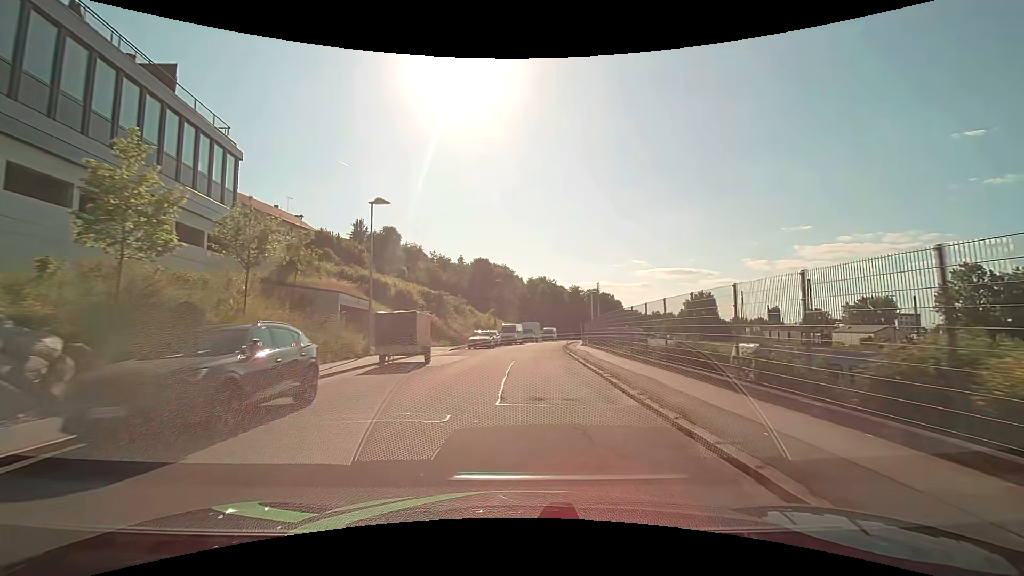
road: residential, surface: asphalt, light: Day
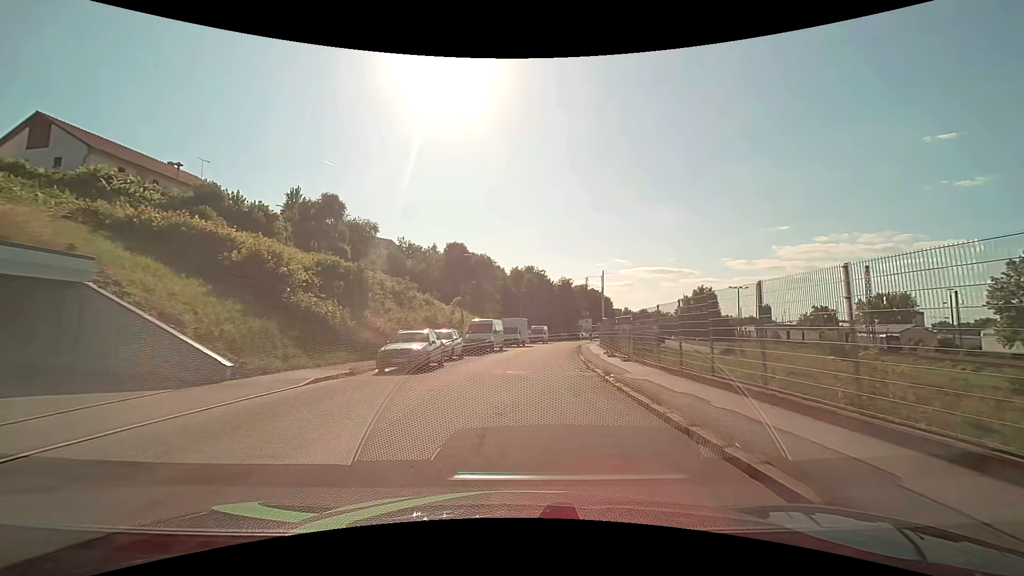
(+0.2, +21.5) m; +1°
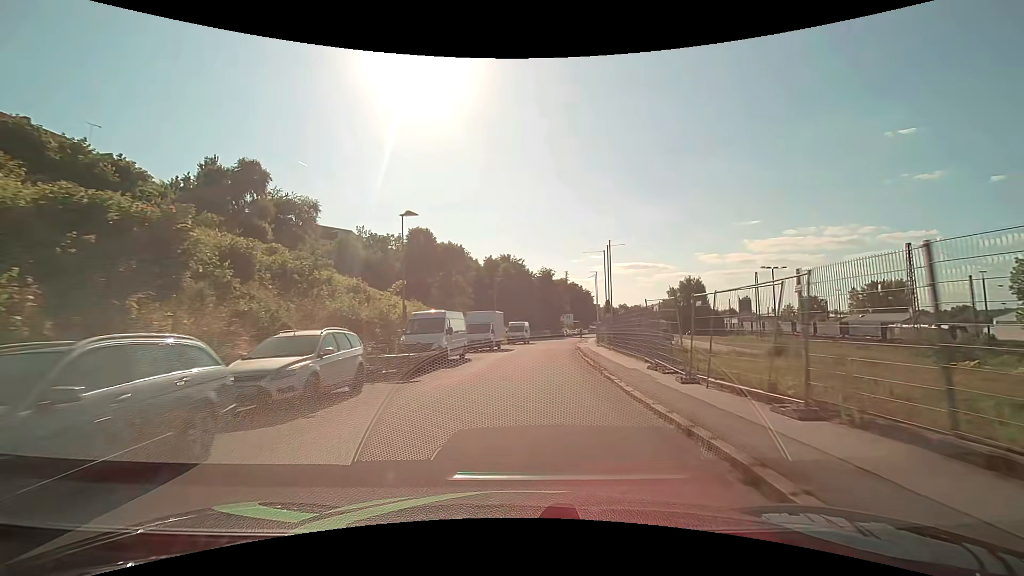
(+0.4, +14.3) m; +3°
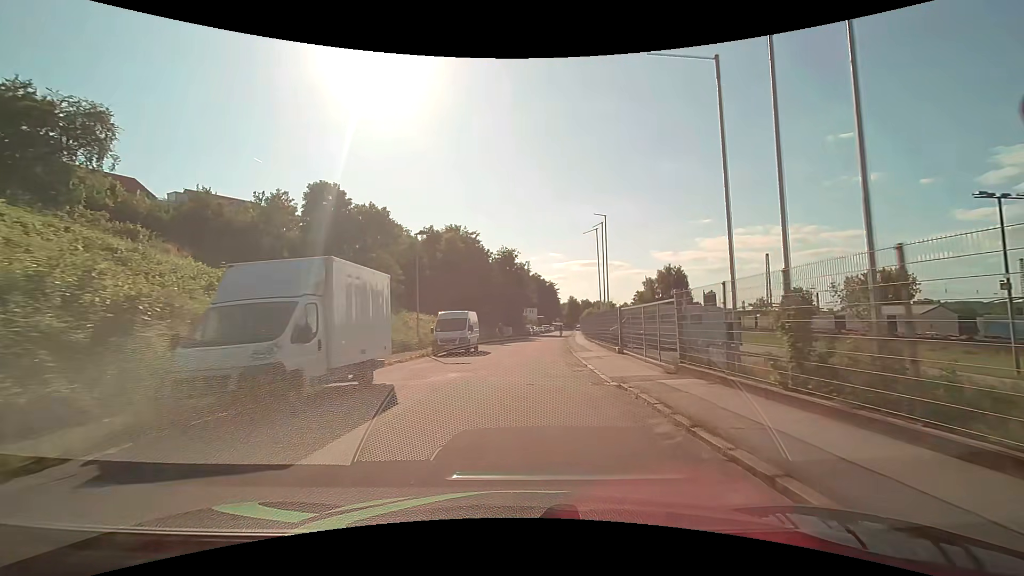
(+1.0, +27.0) m; +4°
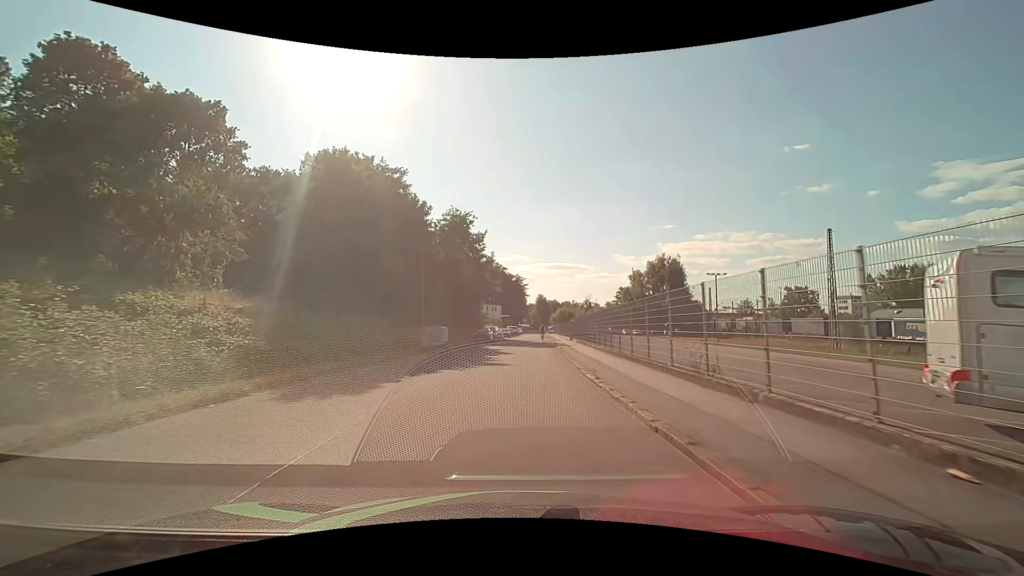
(+1.2, +31.0) m; +4°
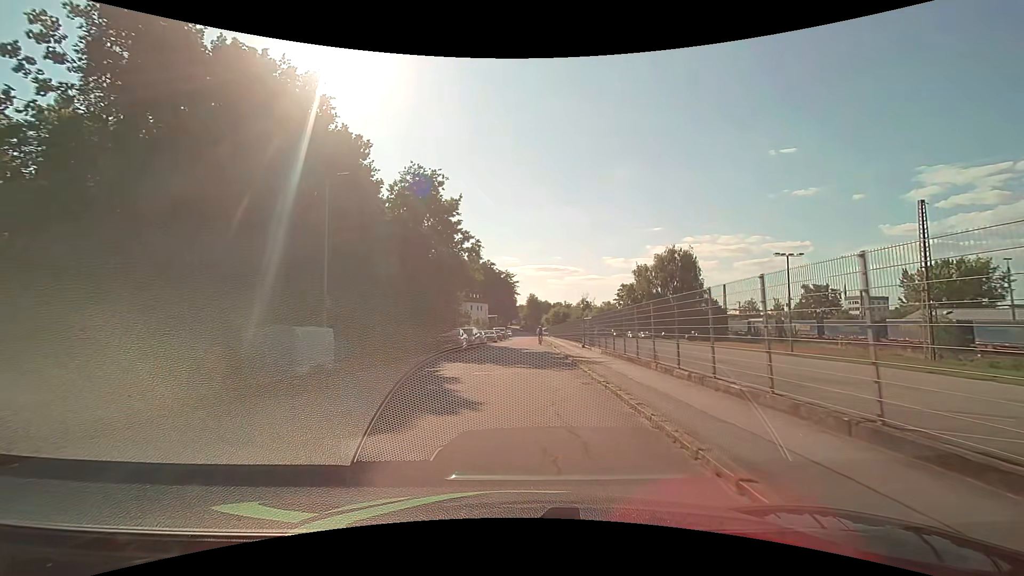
(+0.2, +17.5) m; +1°
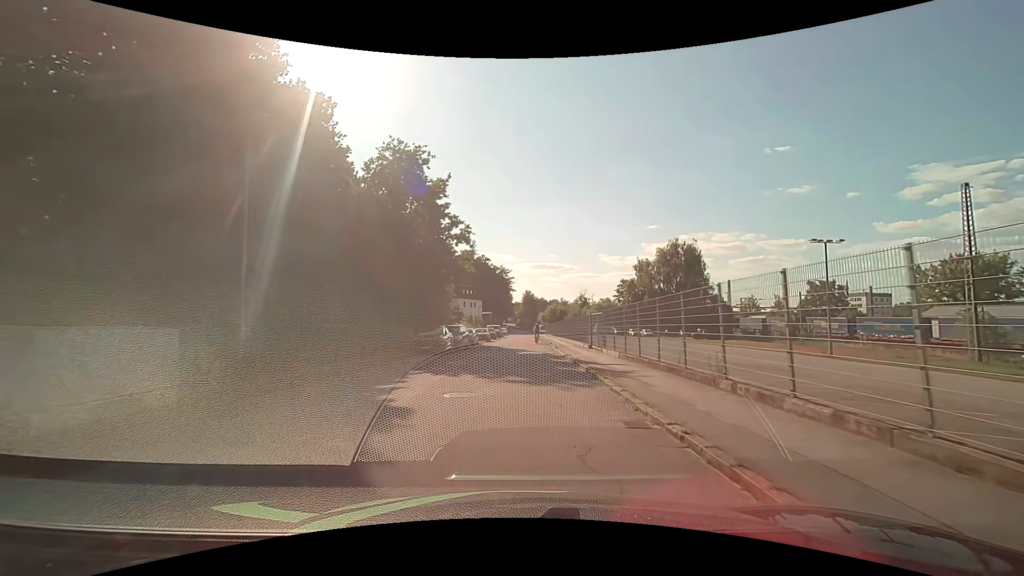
(0.0, +5.6) m; +1°
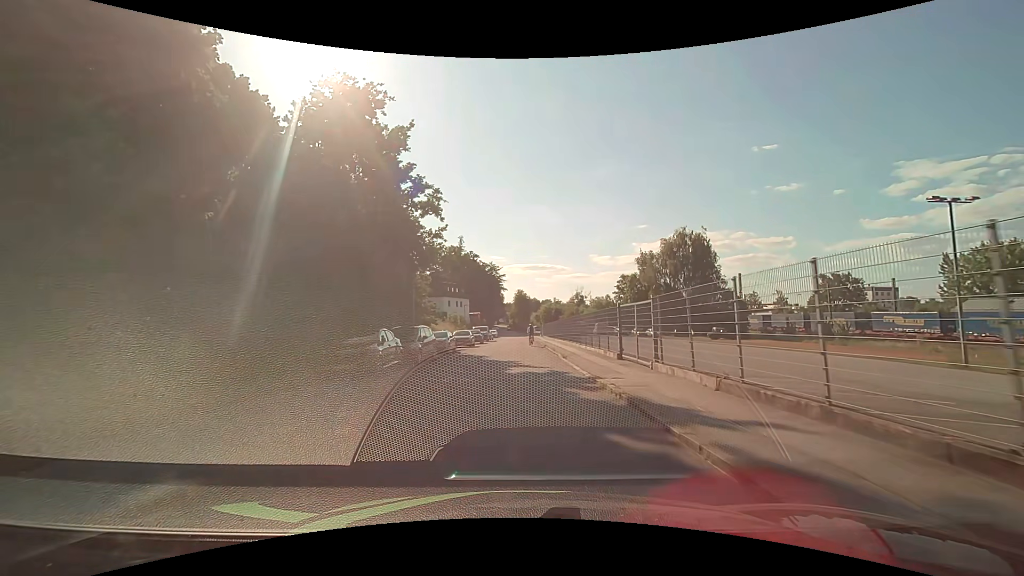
(0.0, +11.1) m; +1°
(0, +10) (0, +20) (0, +30) (0, +40) (0, +50) (0, +60) (+1, +70) (+1, +80) (+1, +90) (0, +100) m
